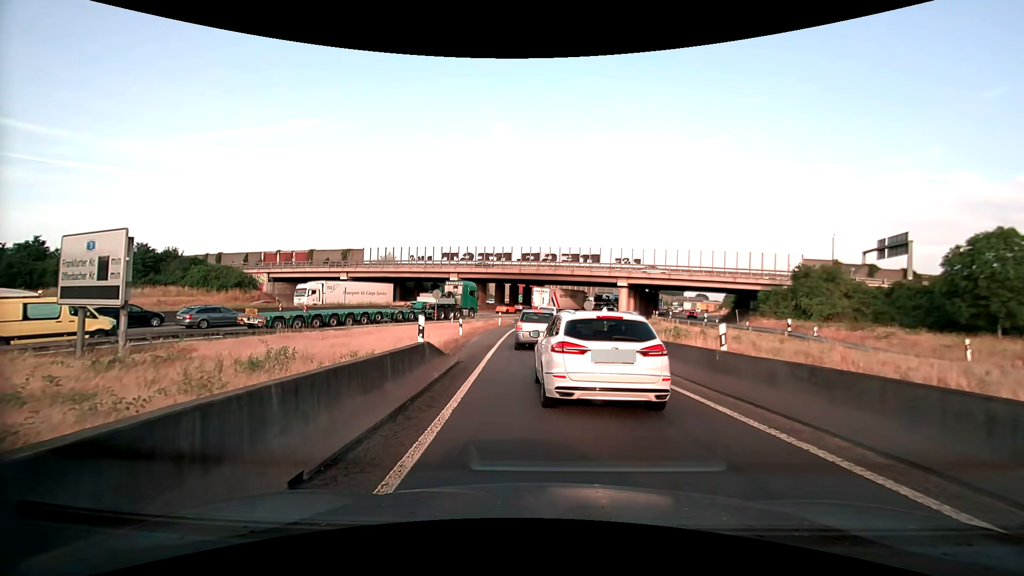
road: motorway_link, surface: asphalt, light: Day
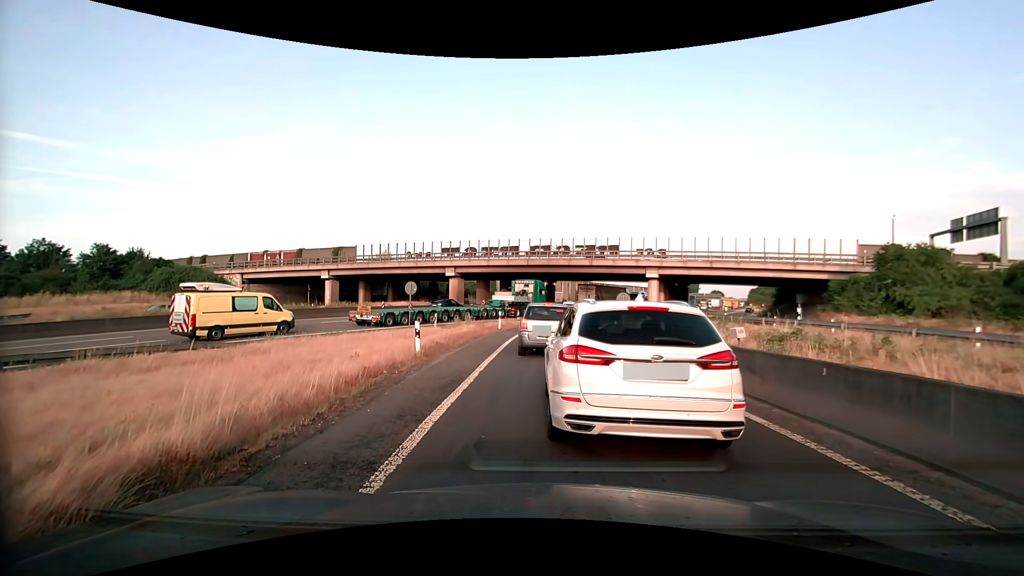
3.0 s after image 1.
(-0.3, +10.9) m; -2°
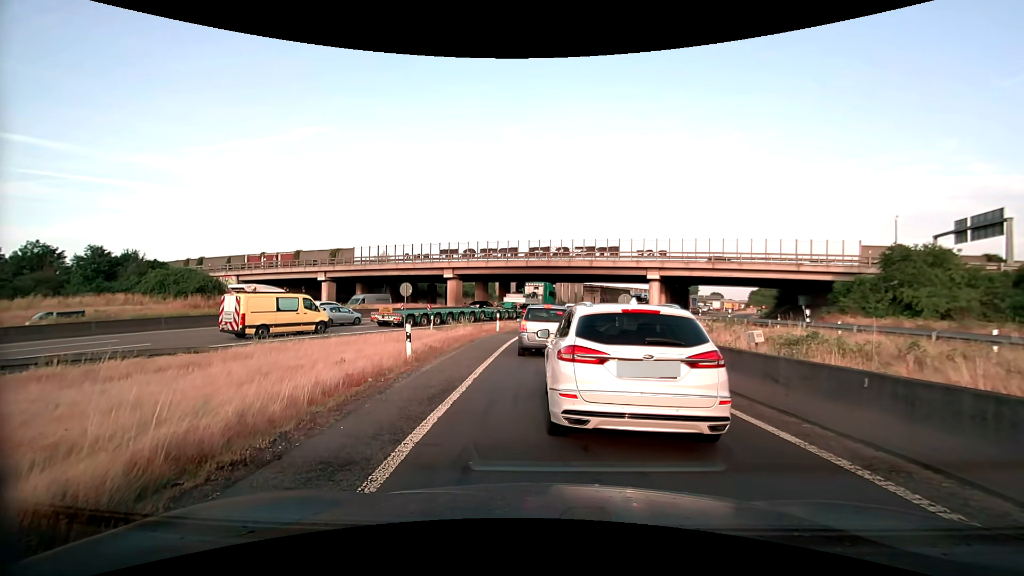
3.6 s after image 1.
(0.0, +0.9) m; 0°
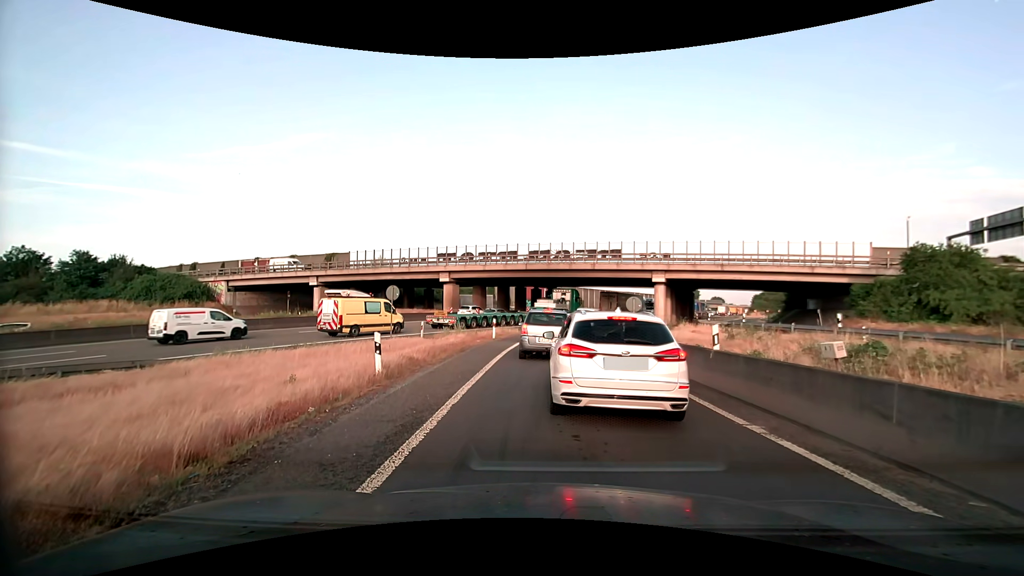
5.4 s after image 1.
(0.0, +2.5) m; 0°
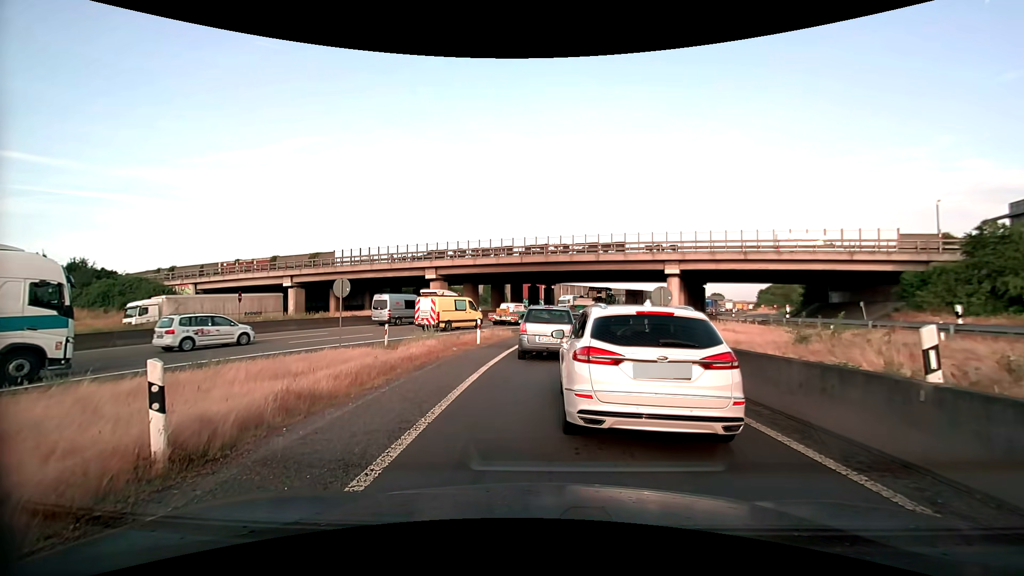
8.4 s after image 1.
(+0.1, +6.1) m; 0°
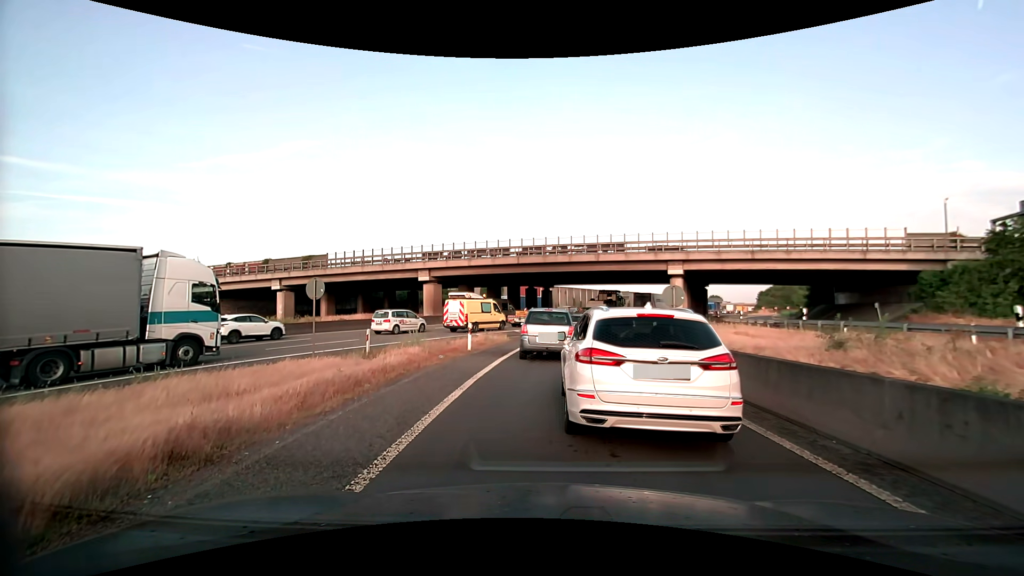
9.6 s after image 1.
(0.0, +2.0) m; +1°
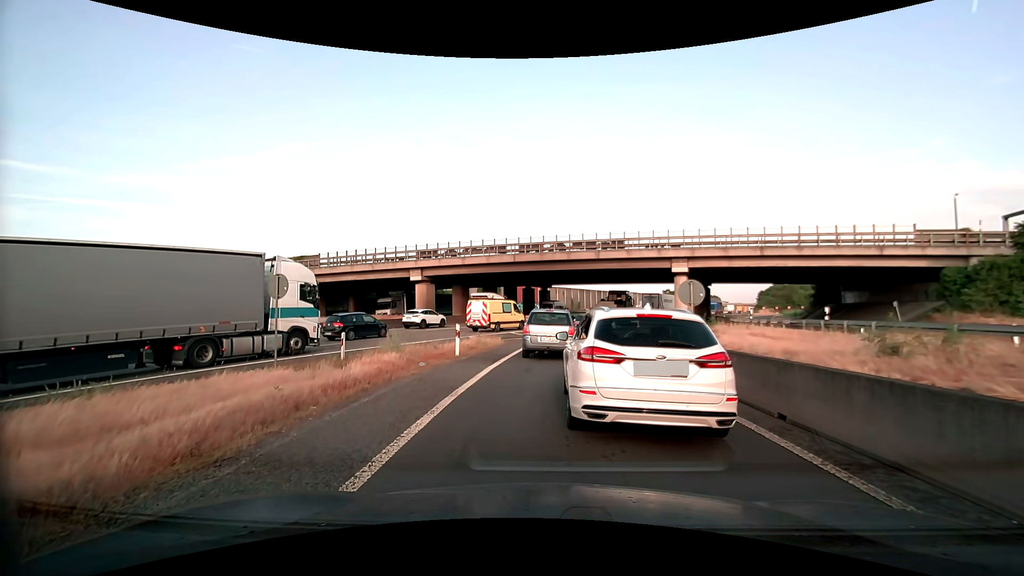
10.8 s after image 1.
(0.0, +2.3) m; -1°
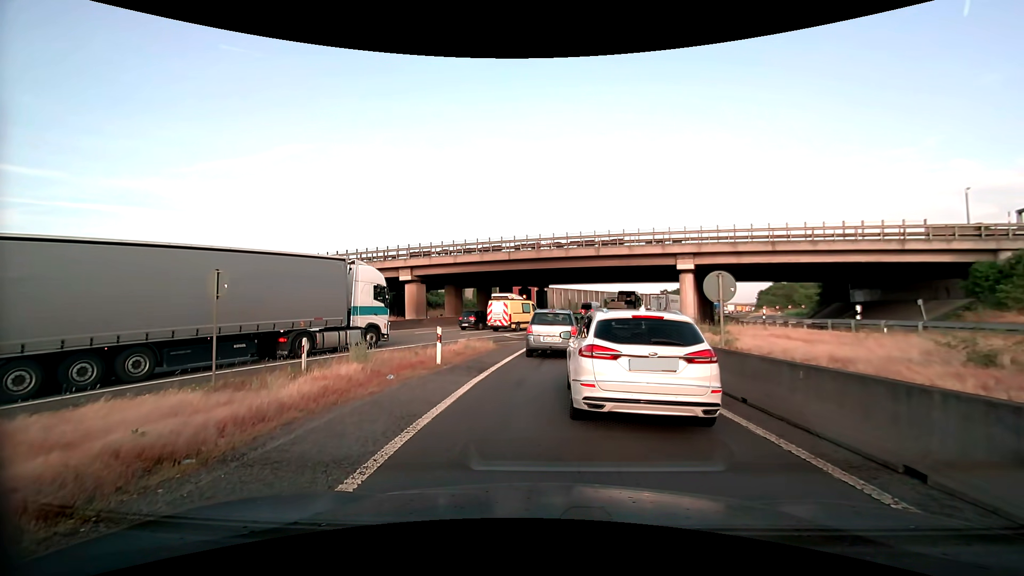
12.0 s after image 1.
(0.0, +2.6) m; +1°
